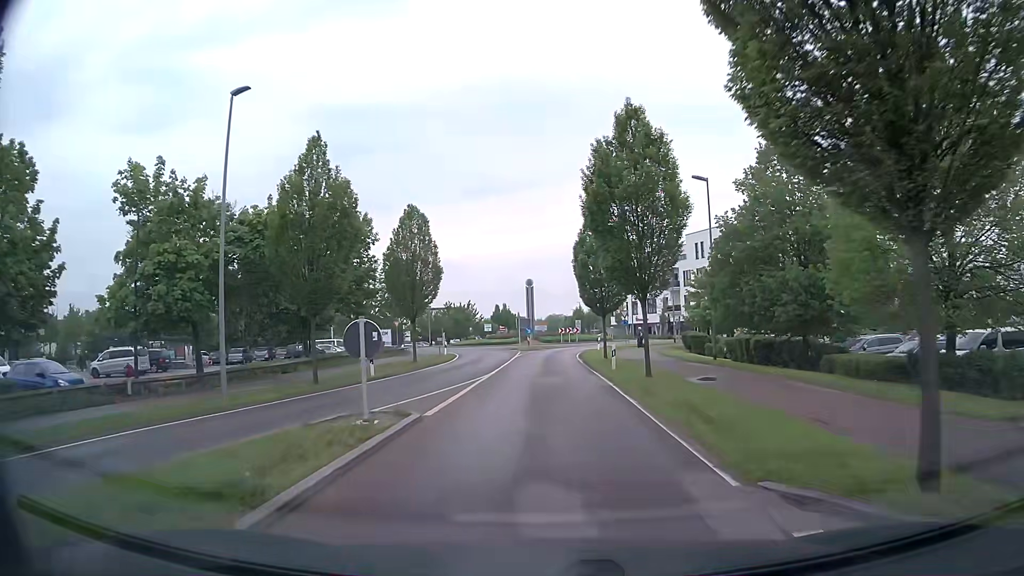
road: tertiary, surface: asphalt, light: Day
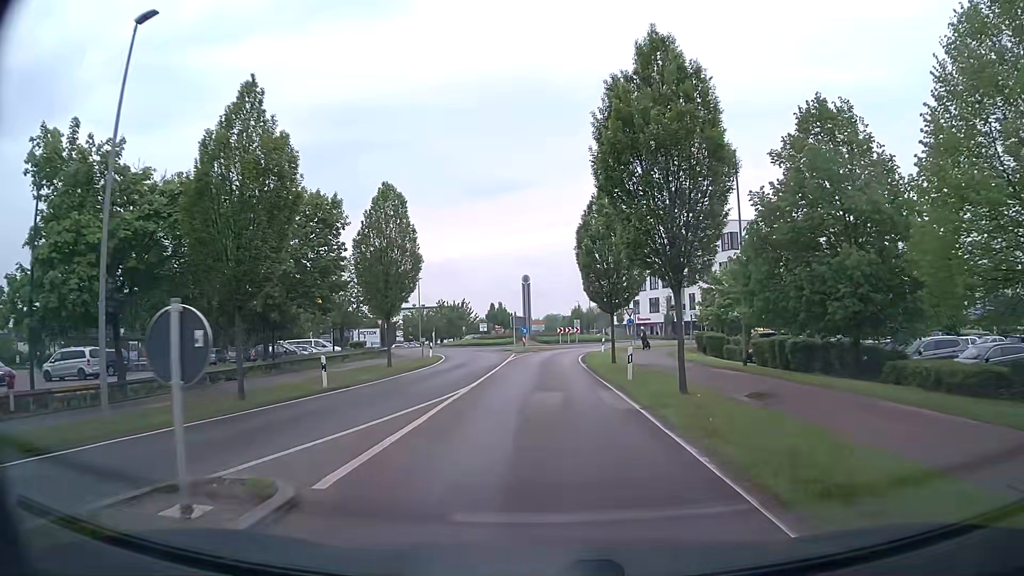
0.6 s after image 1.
(0.0, +5.3) m; 0°
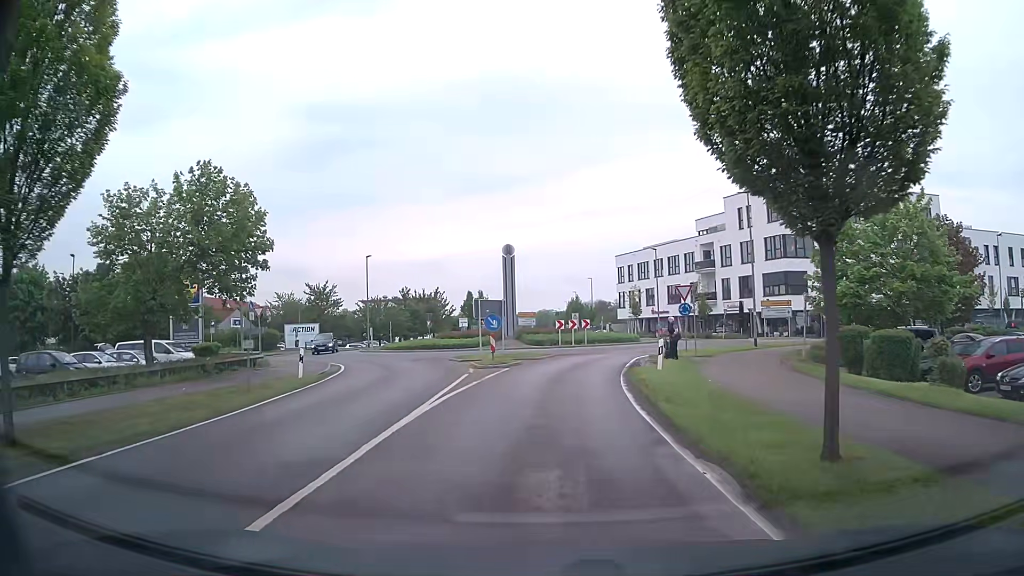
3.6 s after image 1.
(0.0, +22.7) m; 0°
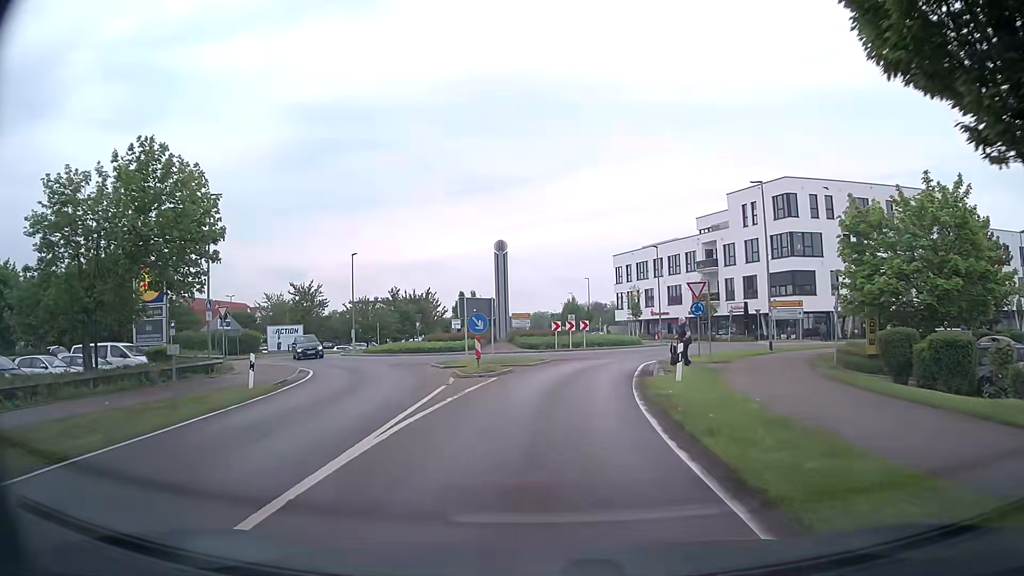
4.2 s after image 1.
(0.0, +3.4) m; 0°
